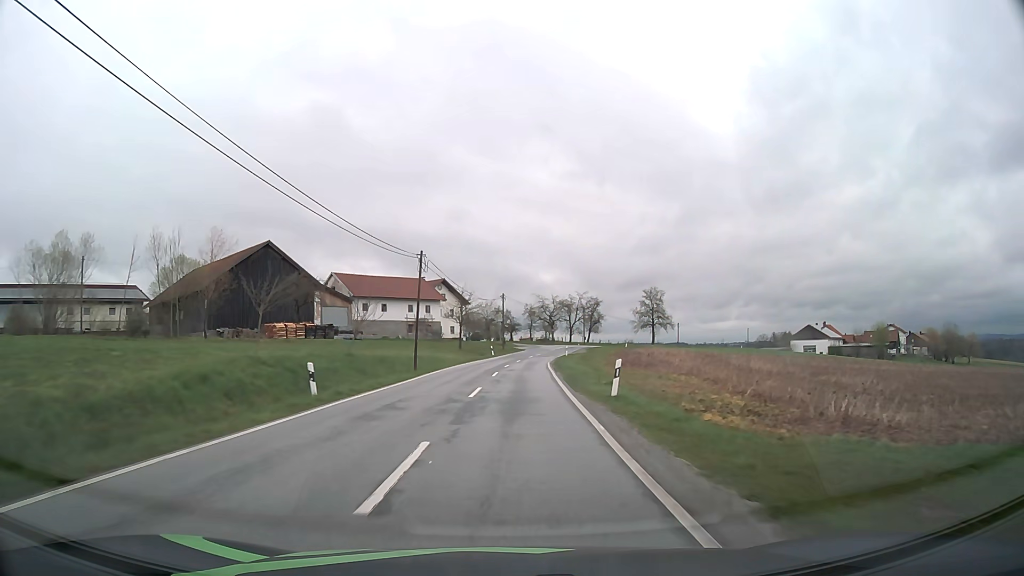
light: Day
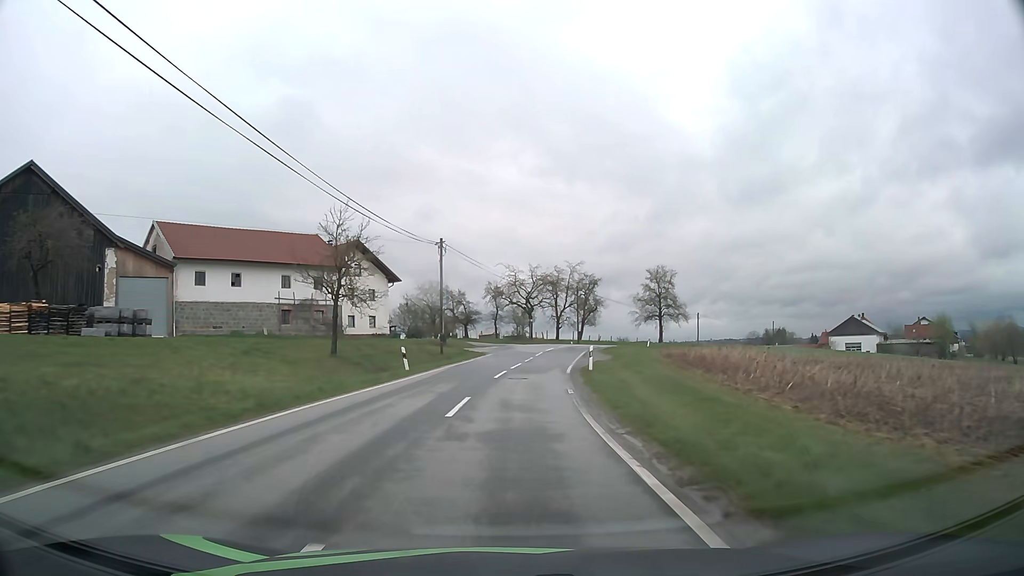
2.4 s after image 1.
(+1.2, +41.0) m; +3°
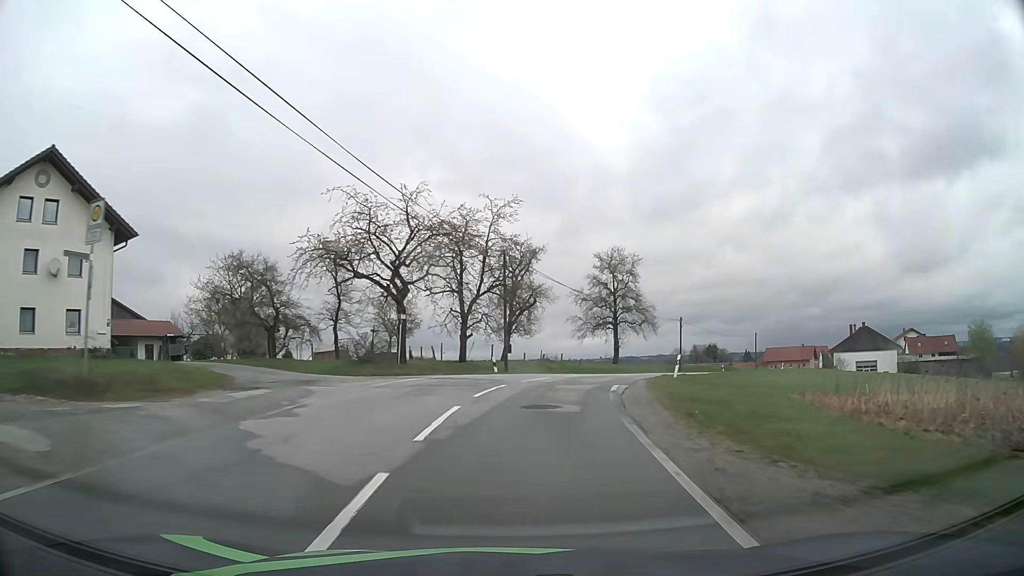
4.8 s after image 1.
(+2.4, +39.5) m; +9°
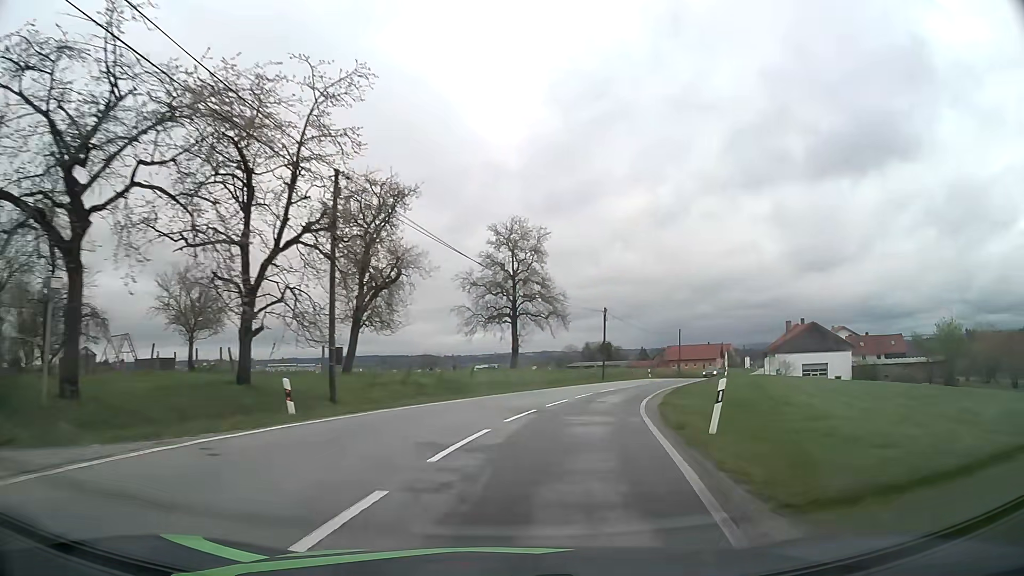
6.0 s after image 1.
(+1.3, +17.7) m; +10°
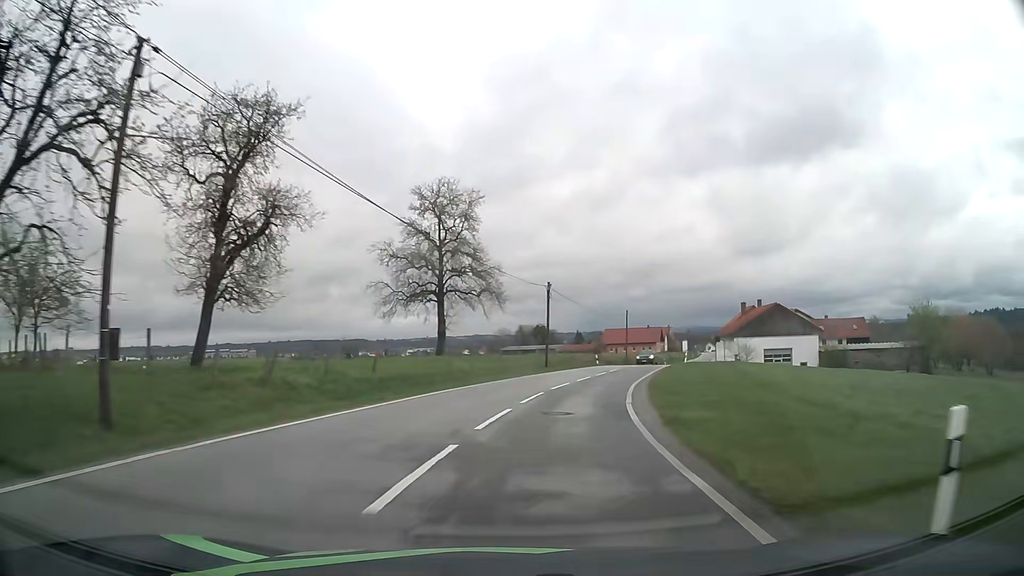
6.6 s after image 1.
(+0.4, +8.6) m; +6°
